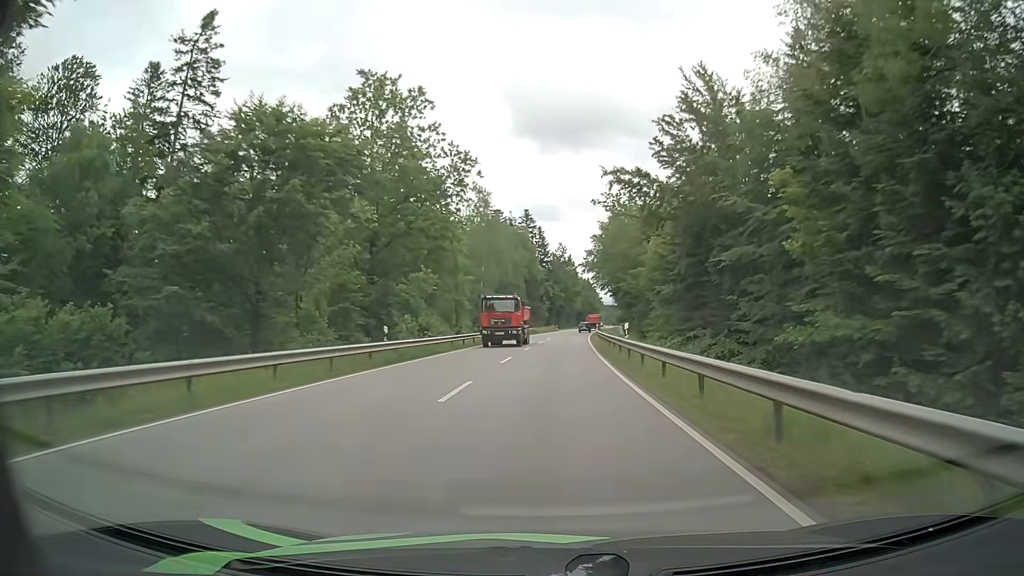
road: secondary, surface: asphalt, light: Day
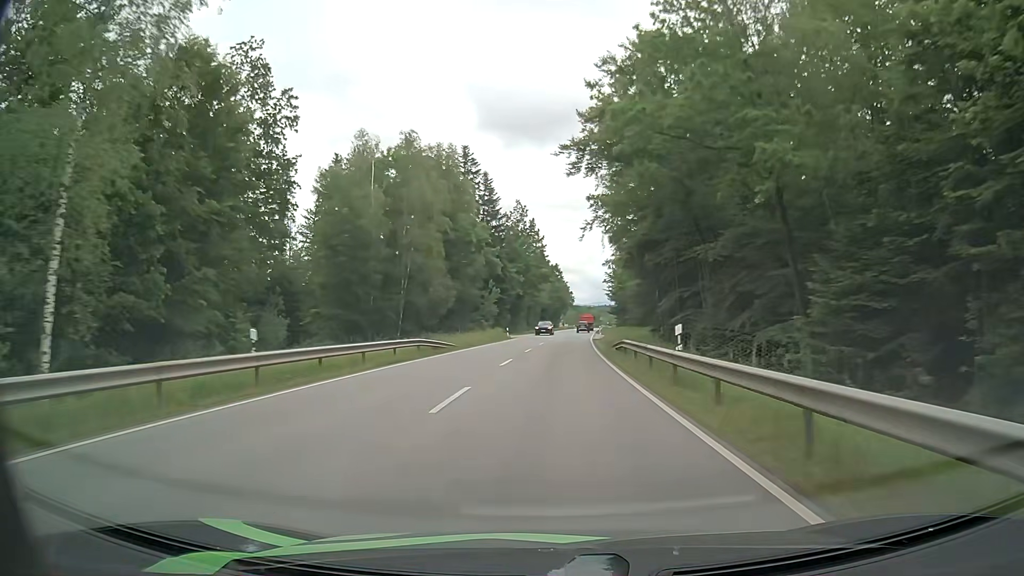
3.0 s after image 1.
(+1.9, +61.1) m; +3°
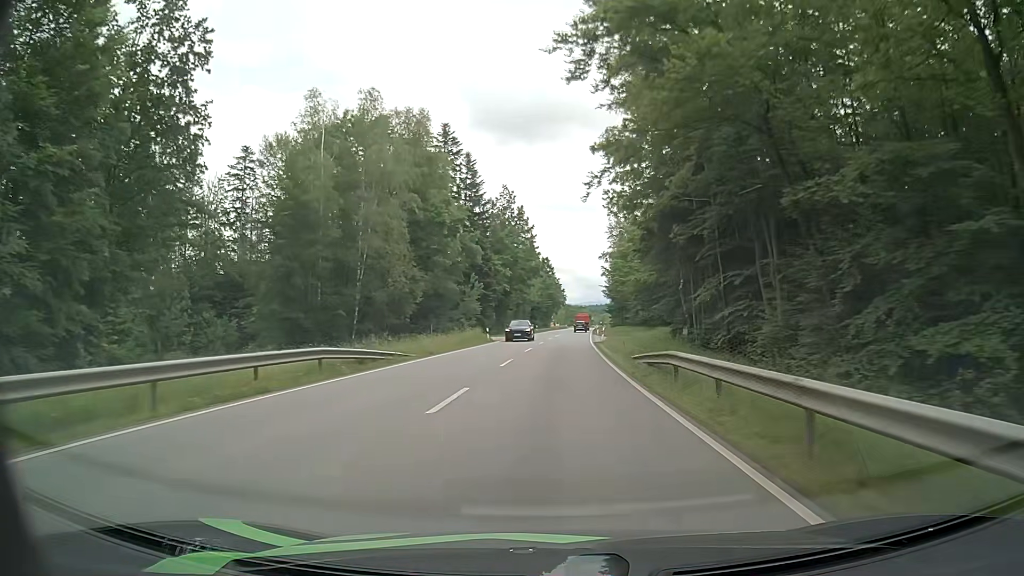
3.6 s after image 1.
(+0.1, +12.2) m; +1°
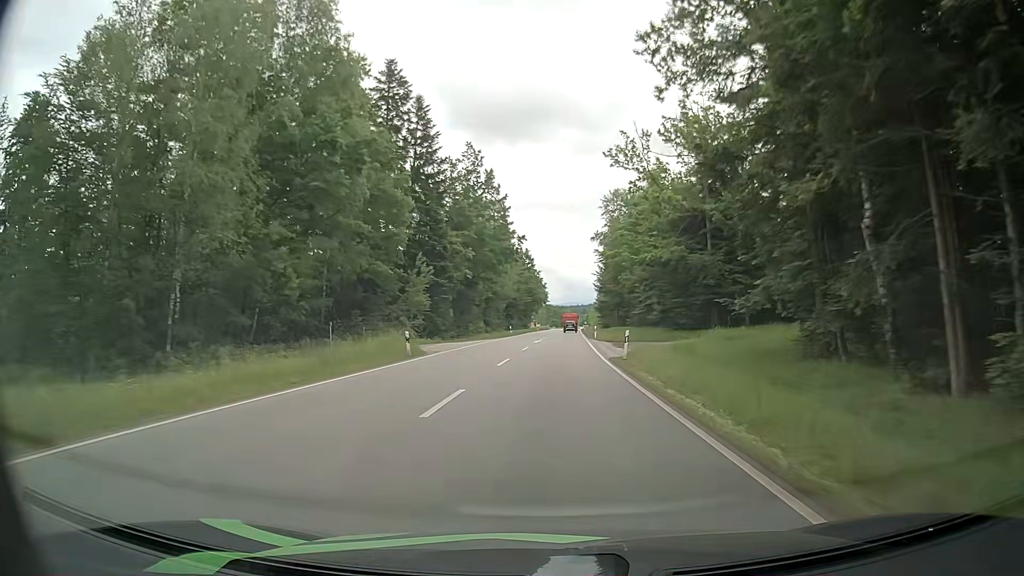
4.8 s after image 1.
(+0.4, +24.3) m; +2°
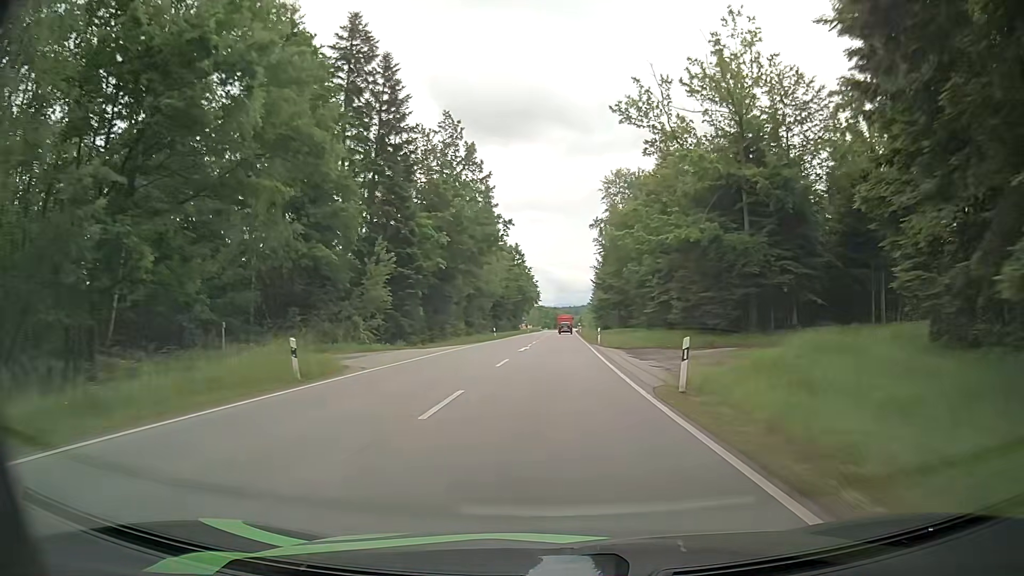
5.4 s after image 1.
(+0.1, +12.1) m; +1°
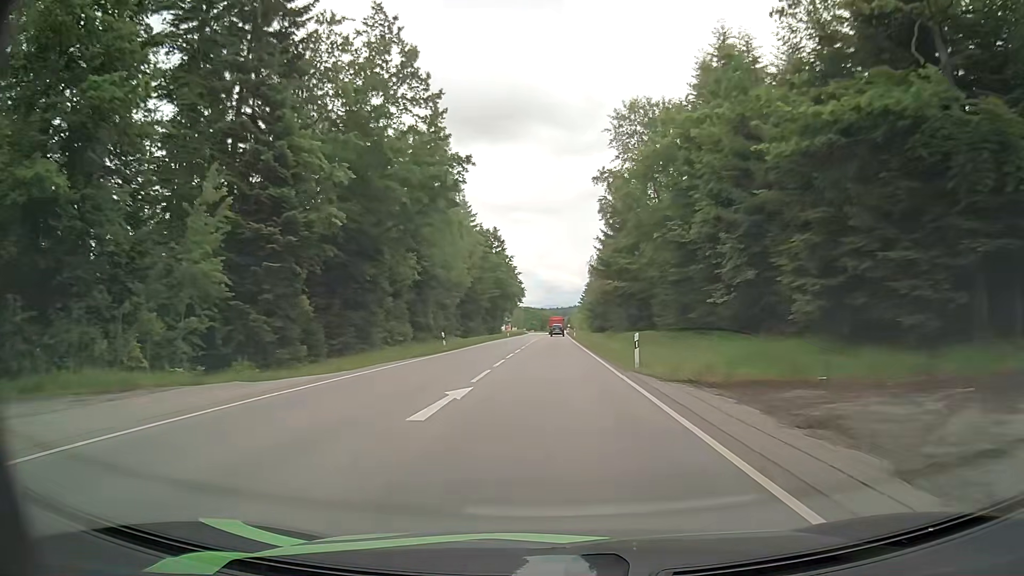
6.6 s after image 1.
(+0.2, +24.2) m; +1°
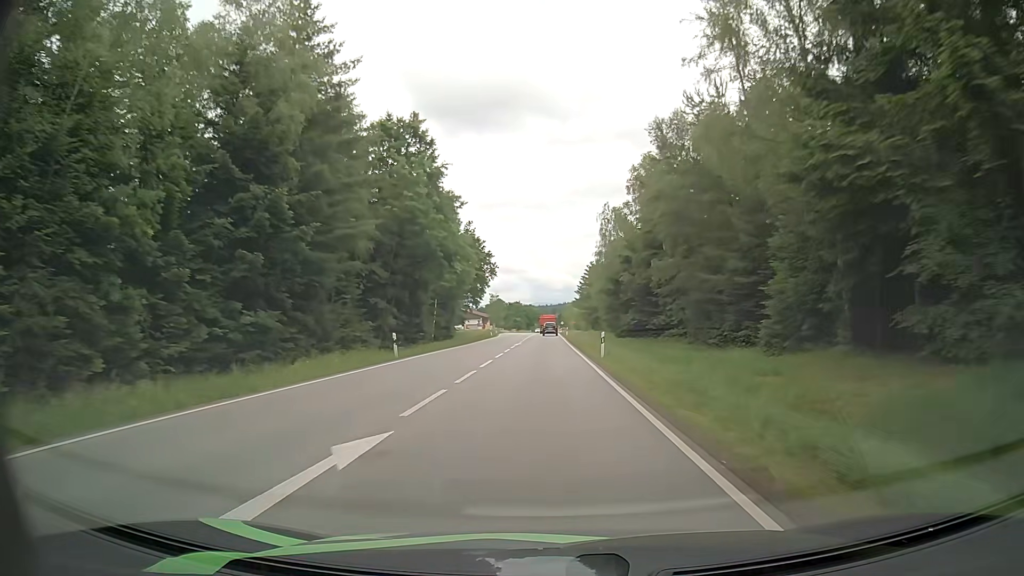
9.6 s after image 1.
(+0.6, +60.2) m; +1°
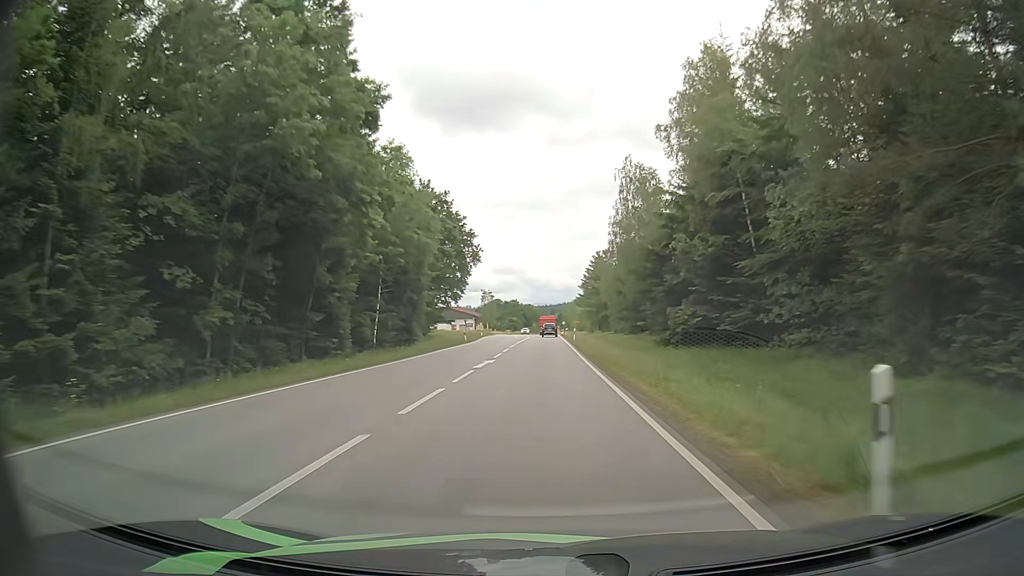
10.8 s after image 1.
(+0.1, +24.0) m; 0°
(0, +10) (0, +20) (0, +30) (0, +40) (0, +50) (0, +60) (0, +70) (0, +80) (0, +90) (0, +100) m
